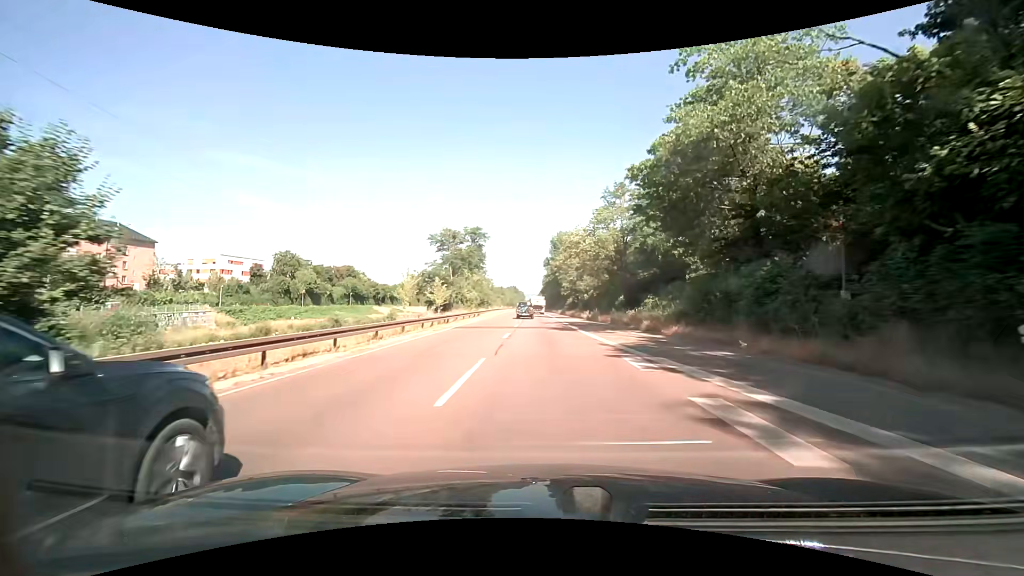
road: trunk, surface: asphalt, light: Day
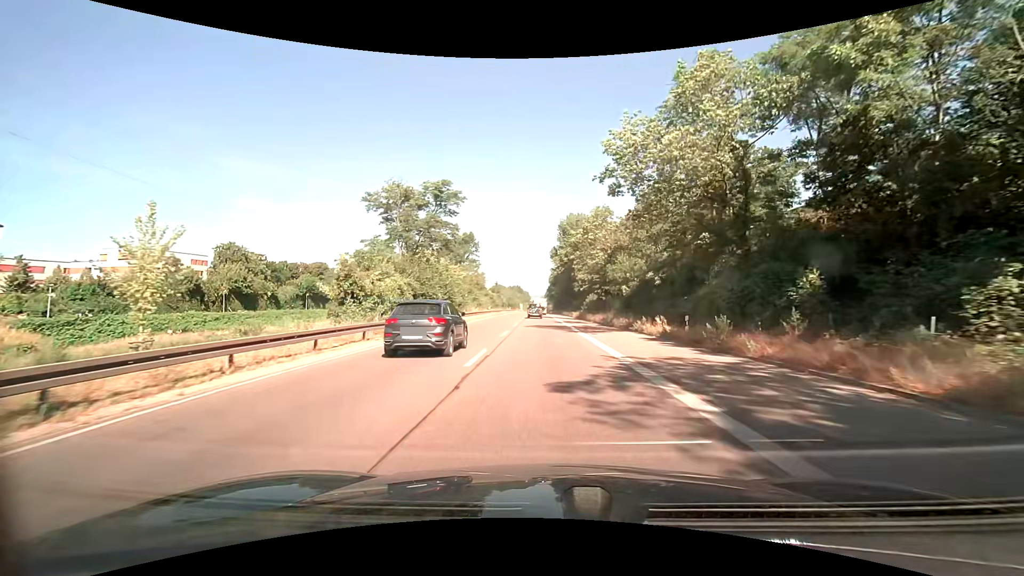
(0.0, +33.1) m; 0°
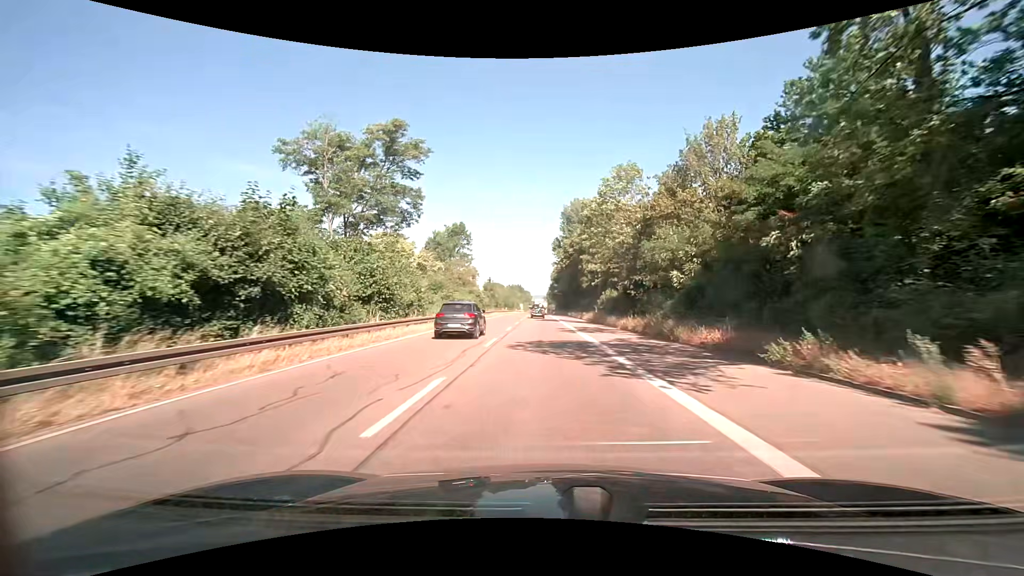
(-0.1, +17.4) m; 0°
